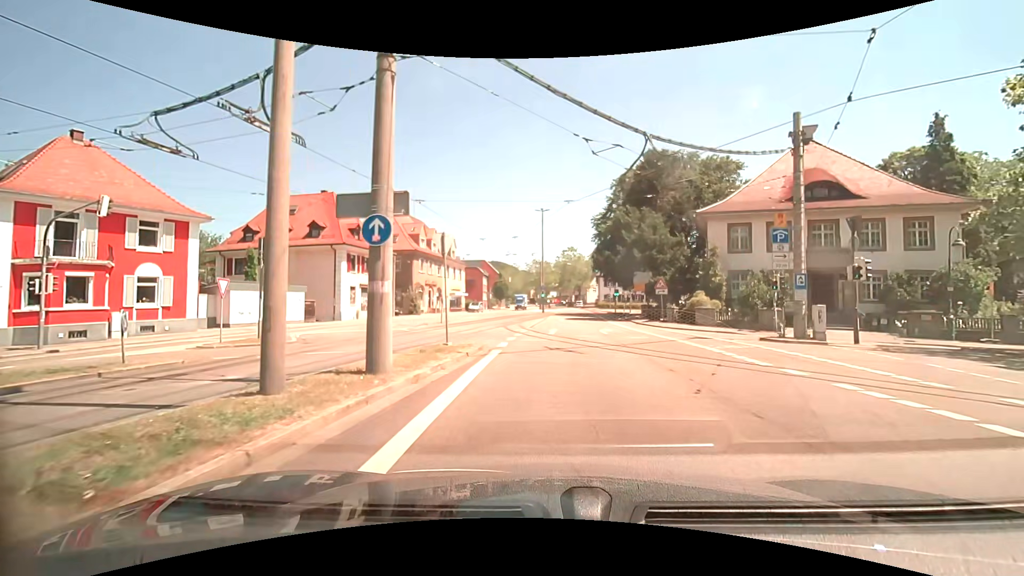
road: secondary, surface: asphalt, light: Day
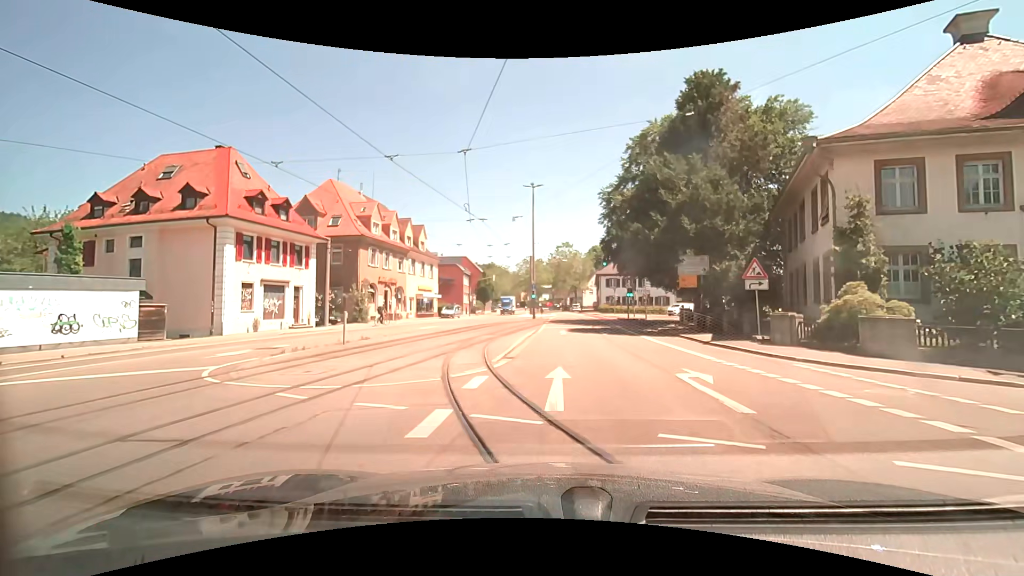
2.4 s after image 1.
(-0.4, +16.2) m; -1°
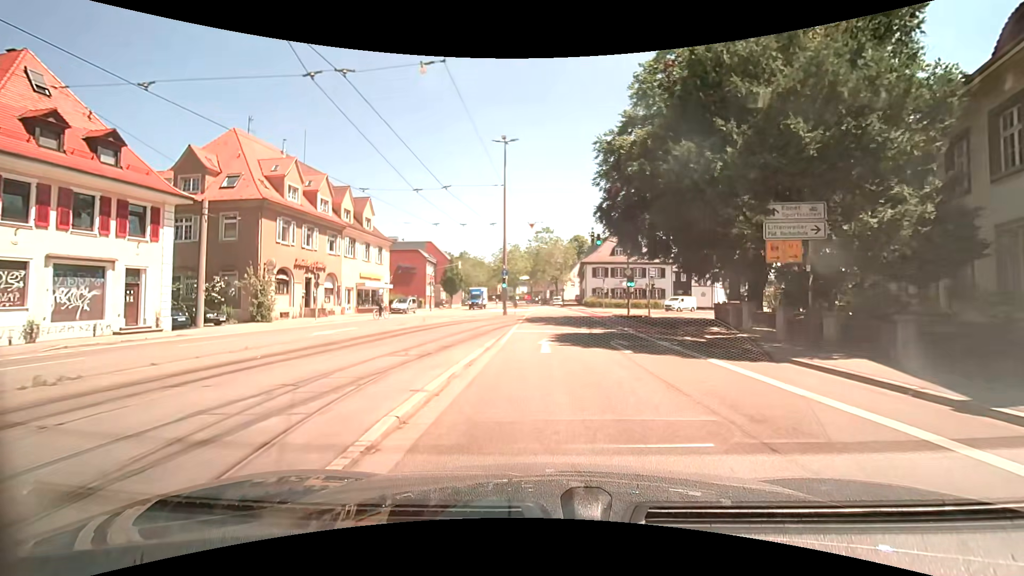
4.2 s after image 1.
(+0.2, +12.8) m; +2°
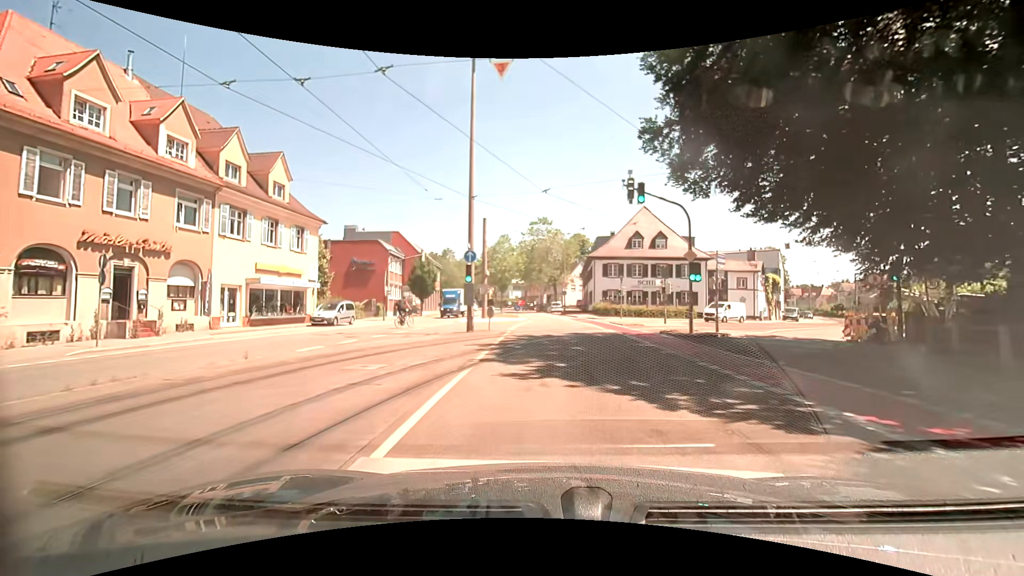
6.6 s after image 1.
(0.0, +17.5) m; 0°
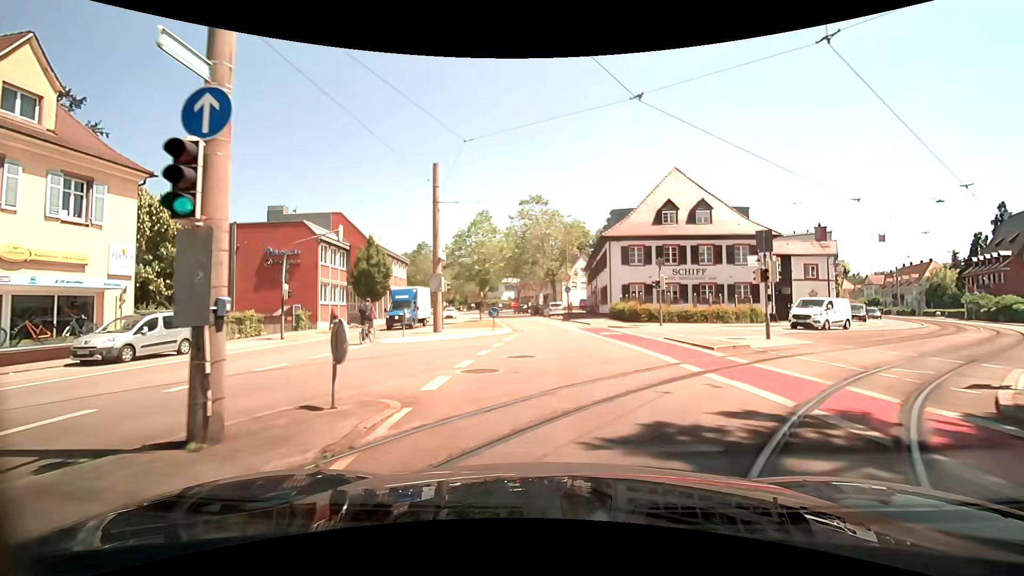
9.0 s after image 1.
(+0.2, +17.6) m; +2°
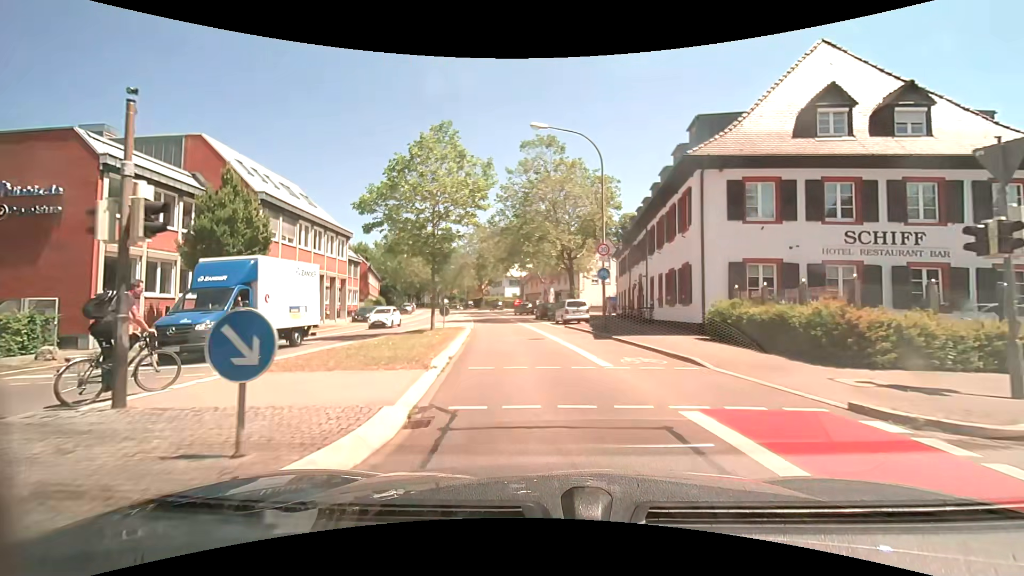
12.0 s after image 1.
(-0.4, +22.3) m; -2°
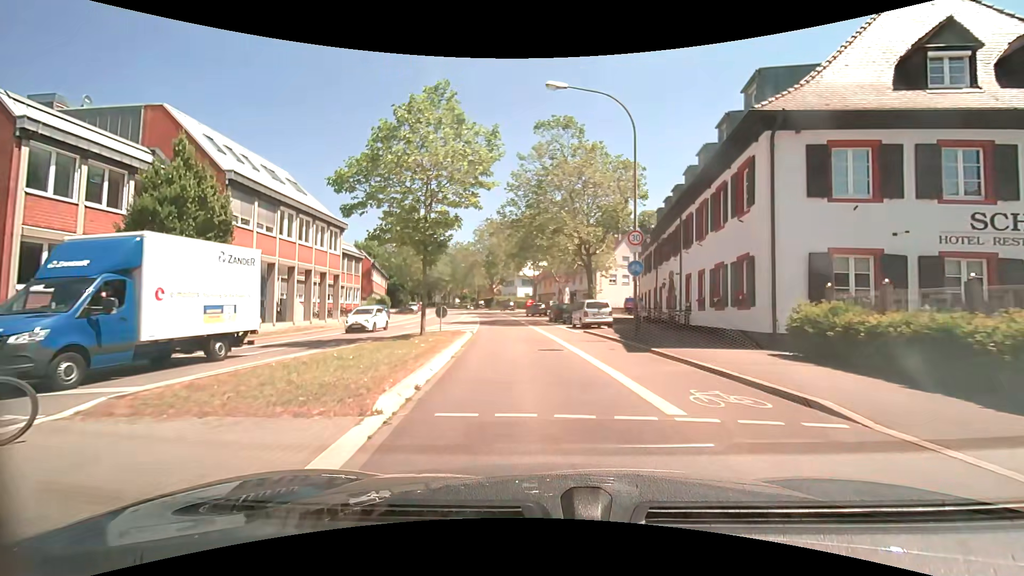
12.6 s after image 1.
(-0.1, +4.5) m; -2°
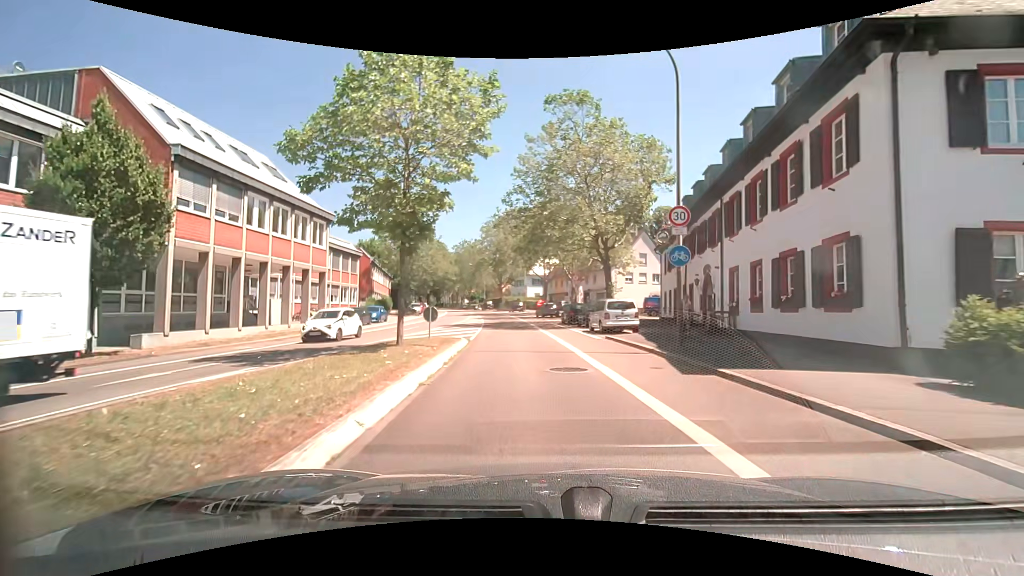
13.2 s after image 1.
(0.0, +4.5) m; -1°
(0, +10) (-1, +20) (-2, +30) (-3, +40) (-4, +50) (-5, +60) (-7, +70) (-9, +79) (-11, +89) (-14, +99) m
